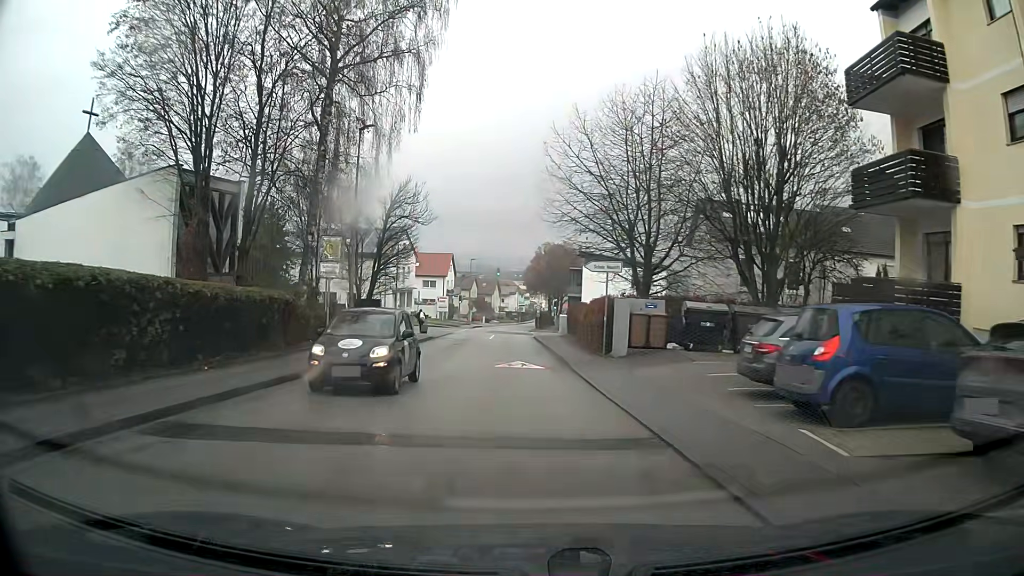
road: unclassified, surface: asphalt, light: Day
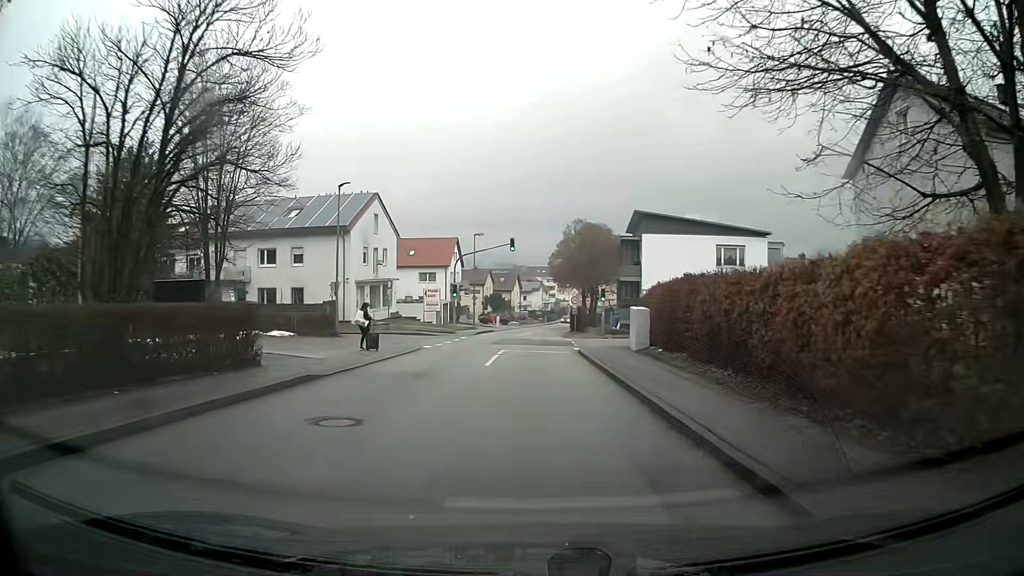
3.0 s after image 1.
(-0.5, +24.5) m; -1°
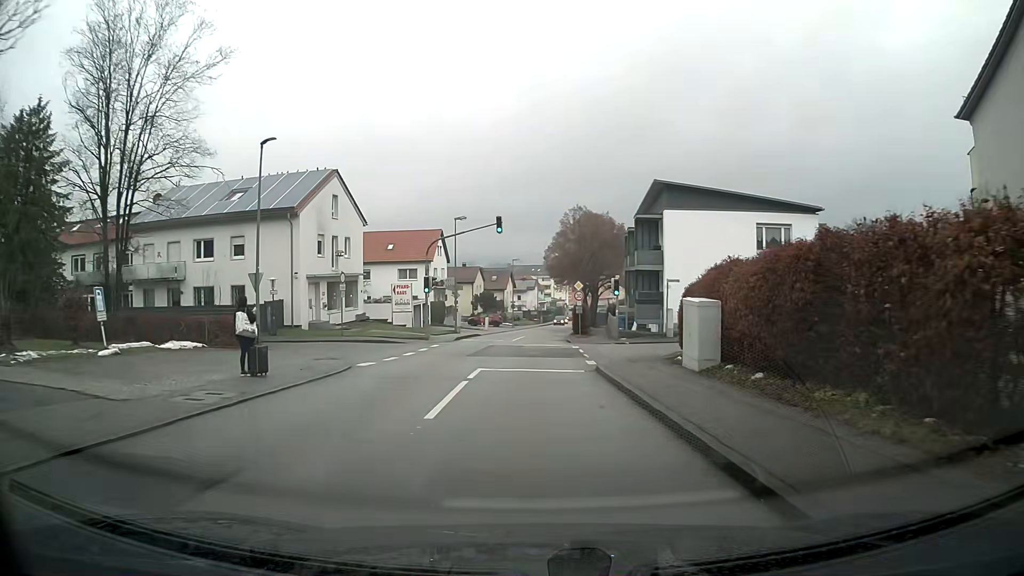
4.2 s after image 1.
(0.0, +9.7) m; 0°
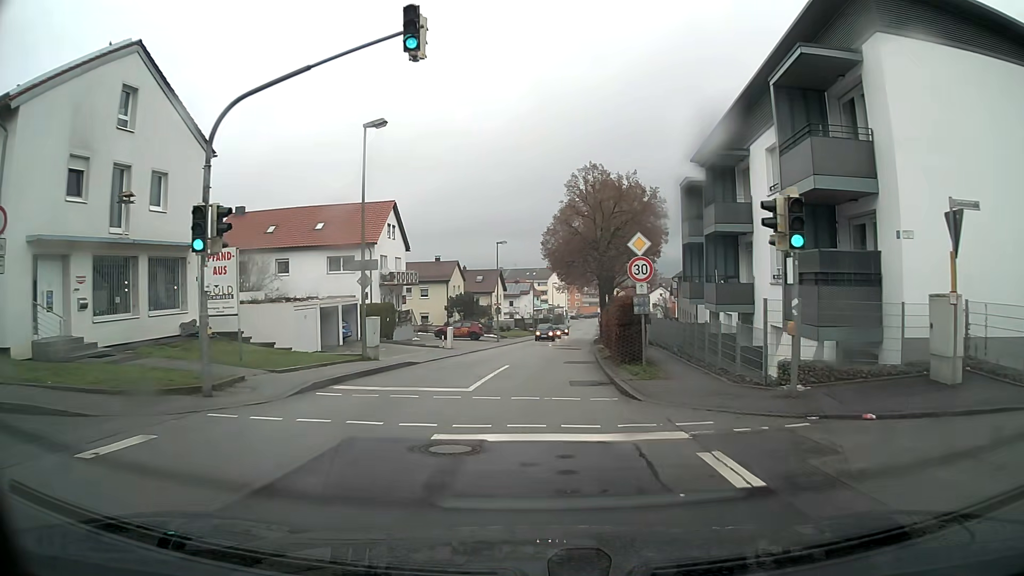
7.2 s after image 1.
(+0.1, +24.1) m; +1°
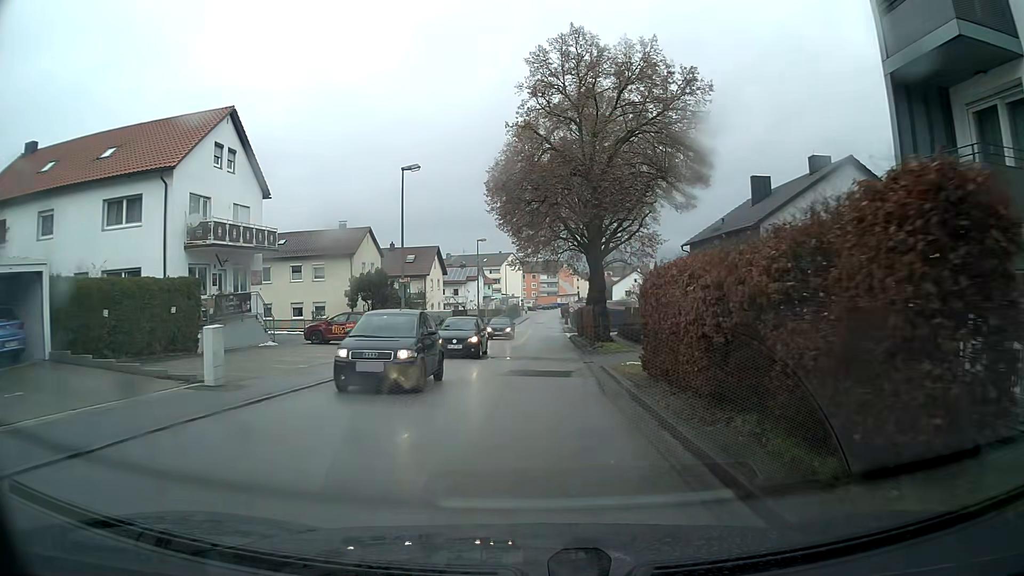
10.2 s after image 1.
(+0.8, +24.0) m; +4°
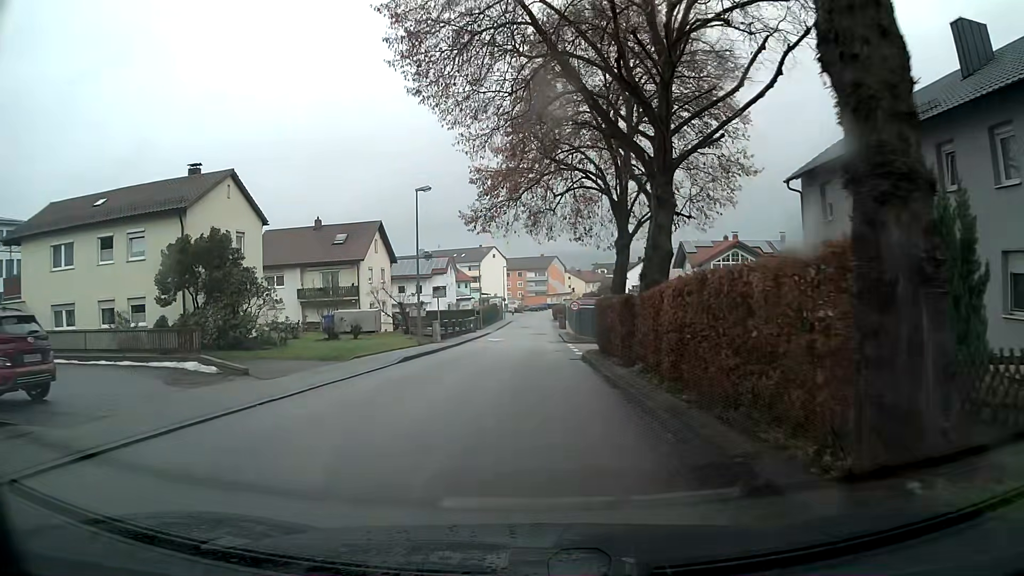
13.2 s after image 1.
(+0.3, +24.3) m; +1°
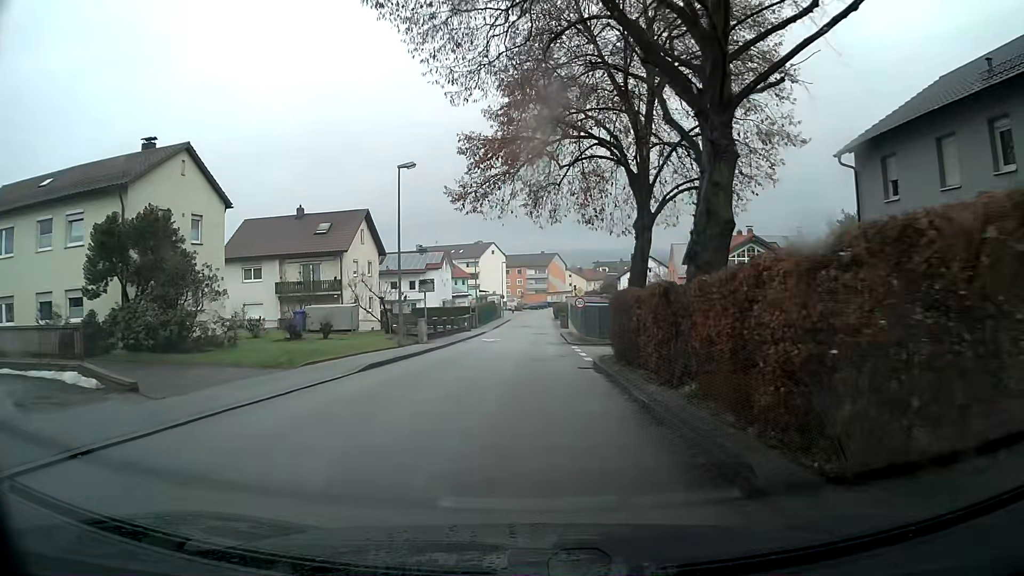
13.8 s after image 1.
(0.0, +4.8) m; 0°
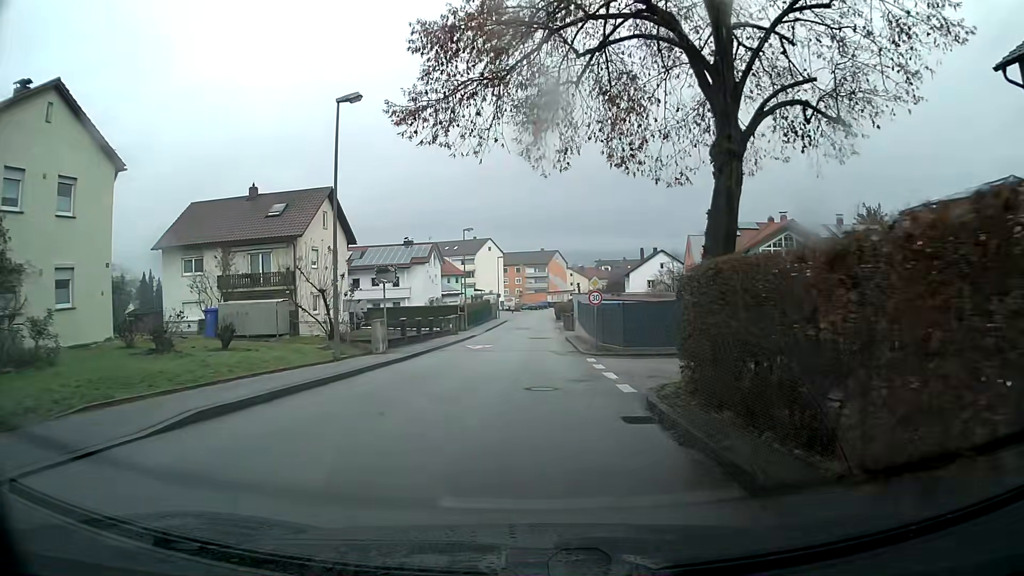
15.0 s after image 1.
(0.0, +9.6) m; 0°
